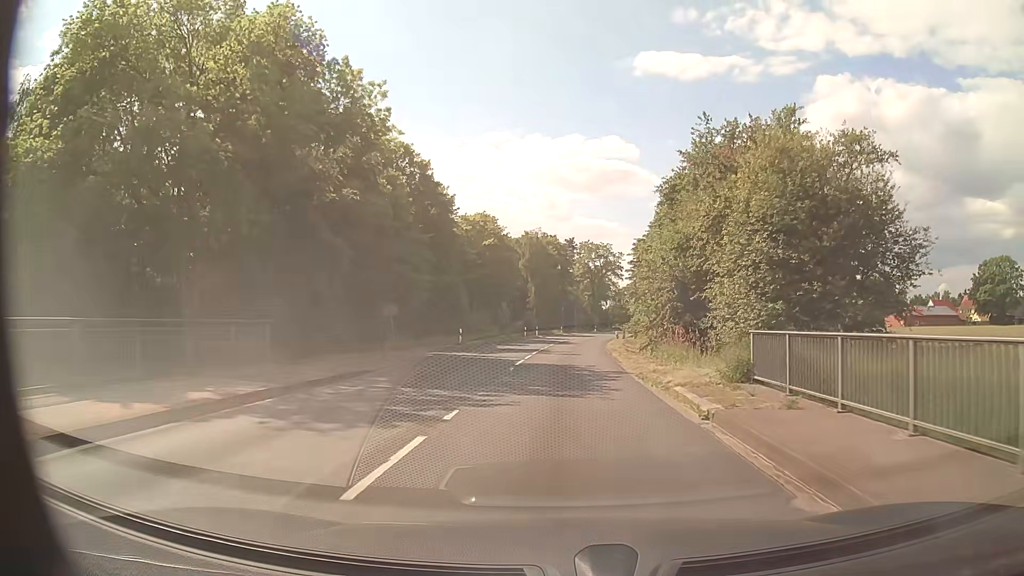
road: secondary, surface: asphalt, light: Day
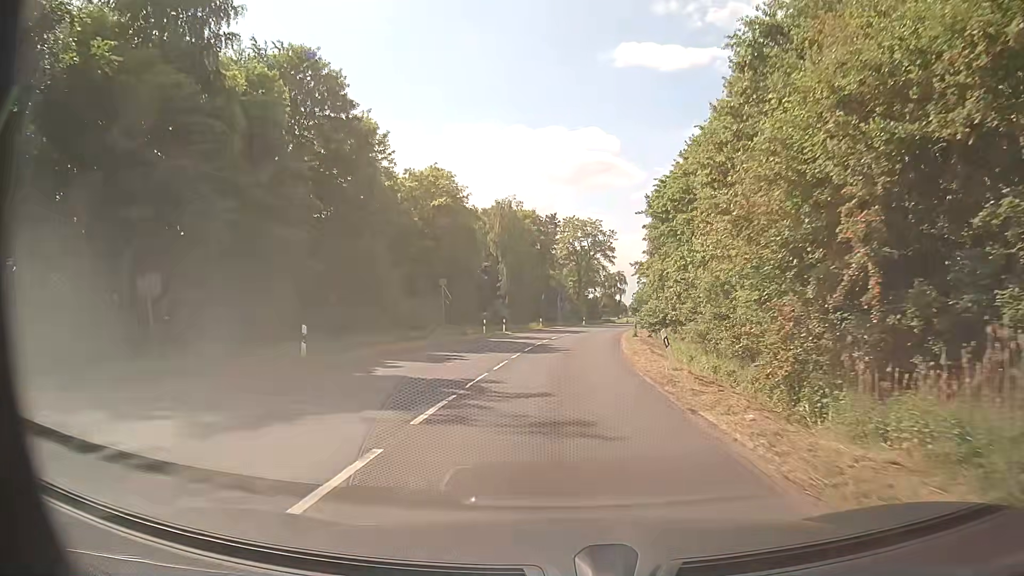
(+0.4, +23.8) m; +2°
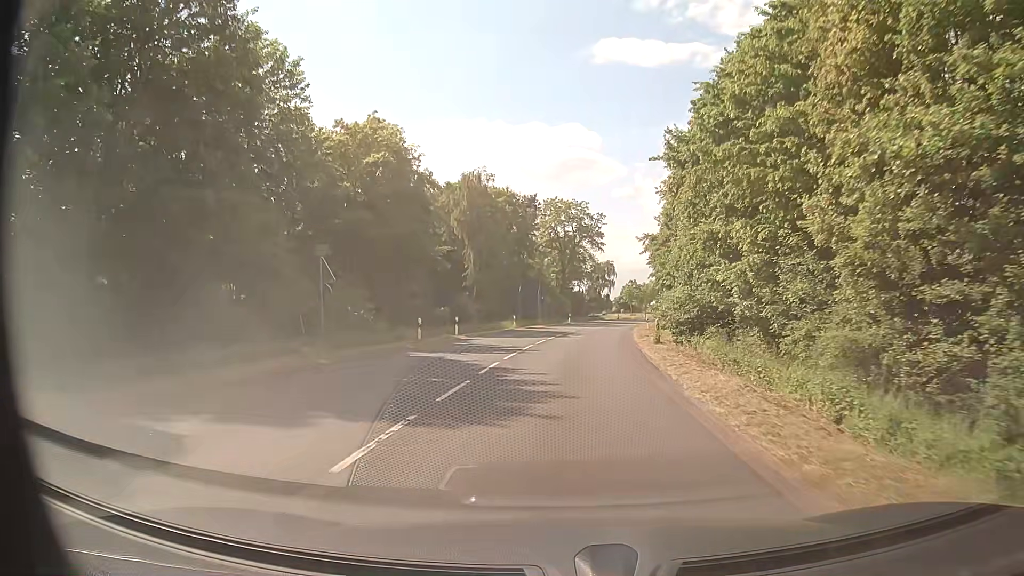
(+0.1, +16.5) m; +1°
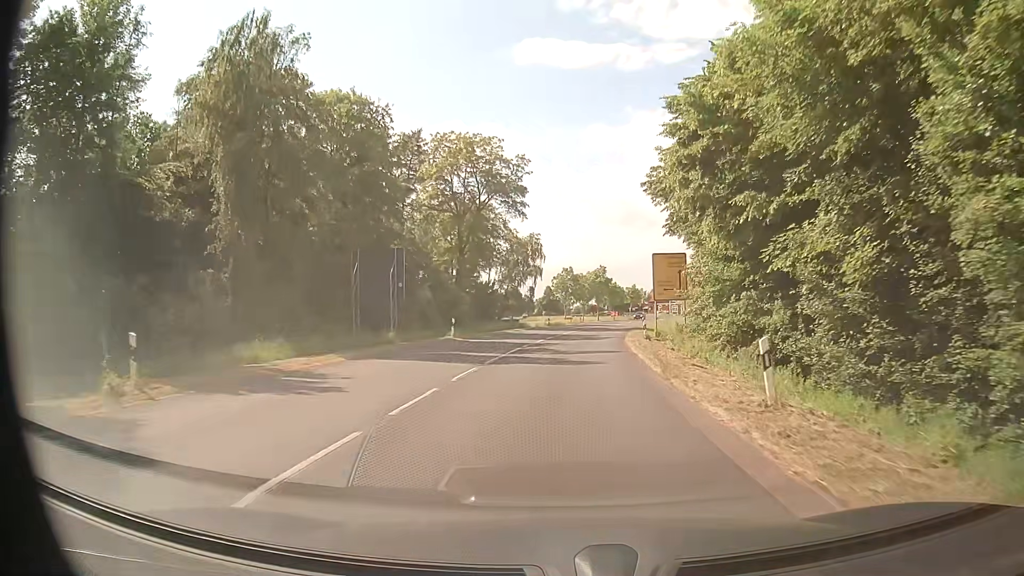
(+2.4, +41.2) m; +6°
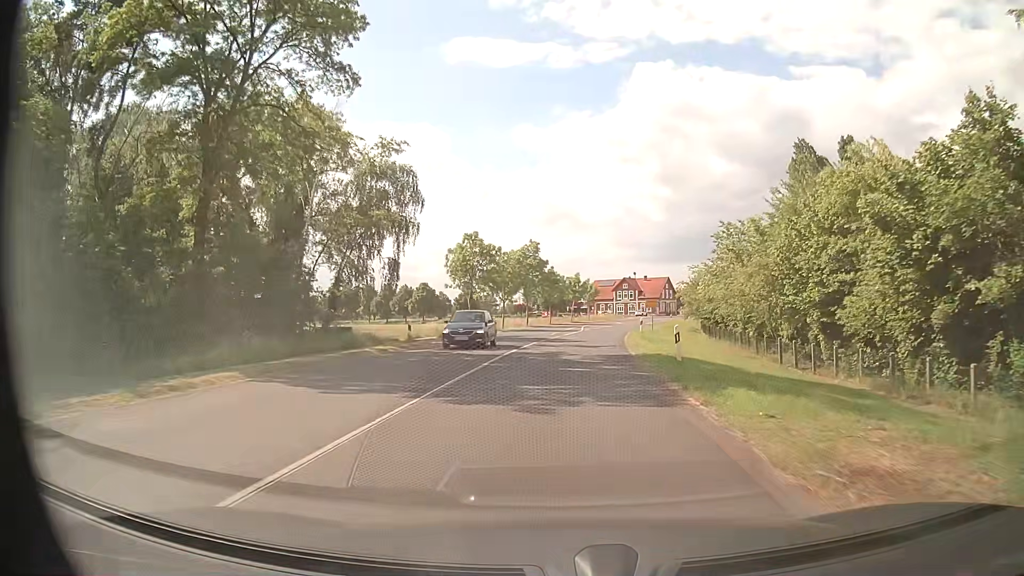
(+2.4, +40.8) m; +6°
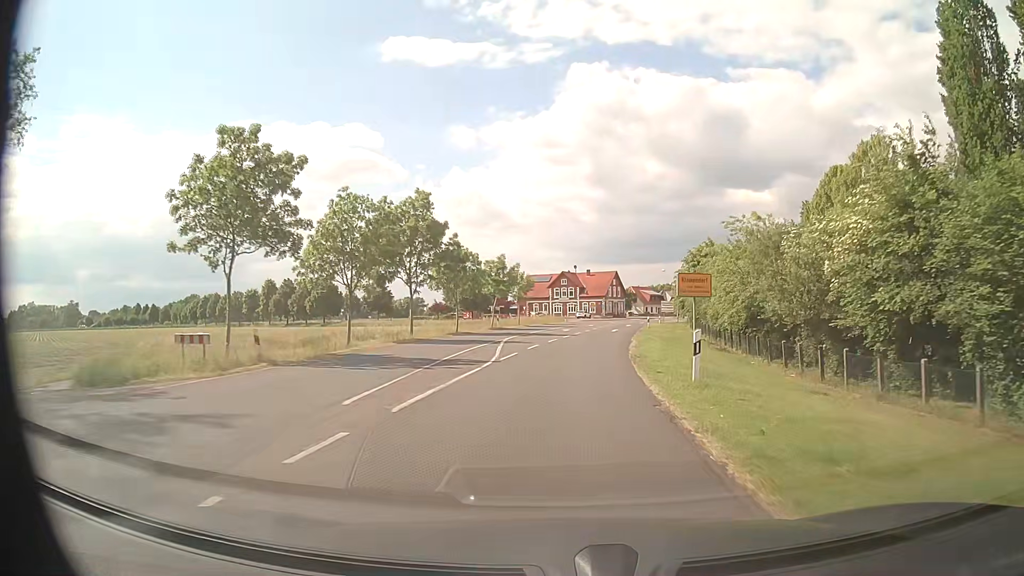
(+1.7, +32.4) m; +6°
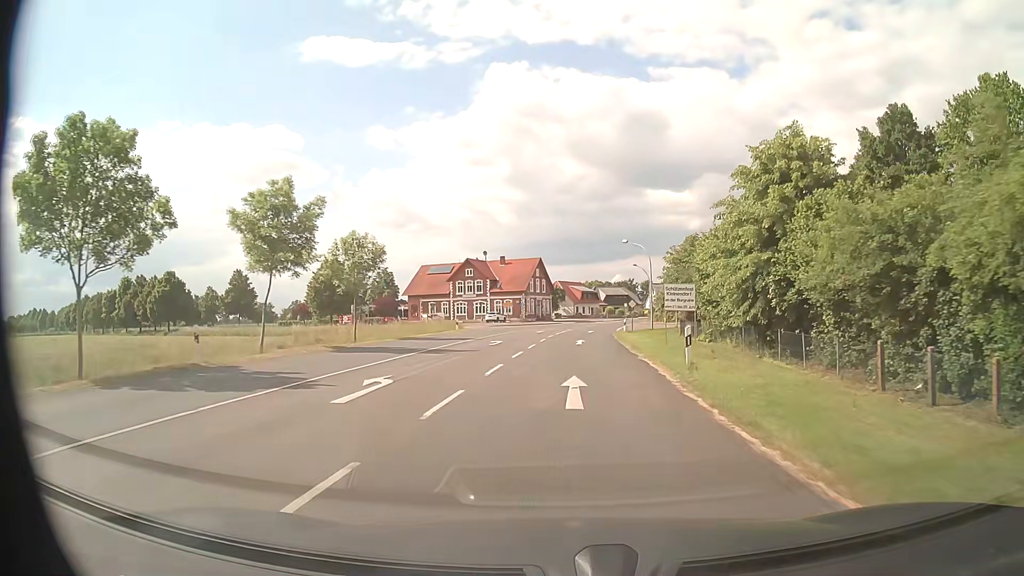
(+2.7, +40.1) m; +7°
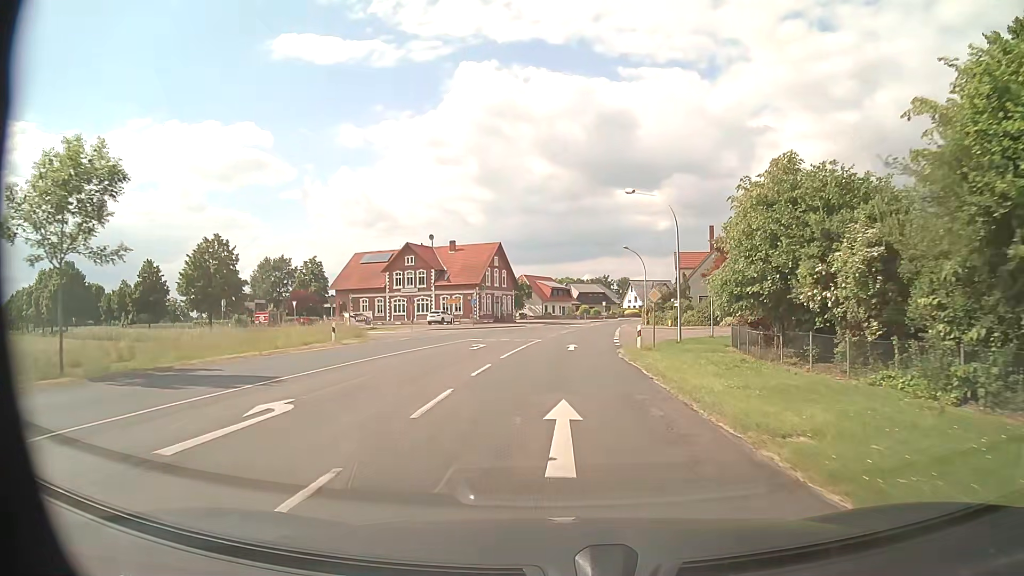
(+0.5, +24.1) m; +2°
(0, +10) (+1, +20) (+1, +30) (+2, +40) (+3, +50) (+4, +60) (+5, +70) (+7, +80) (+8, +89) (+11, +99) m
